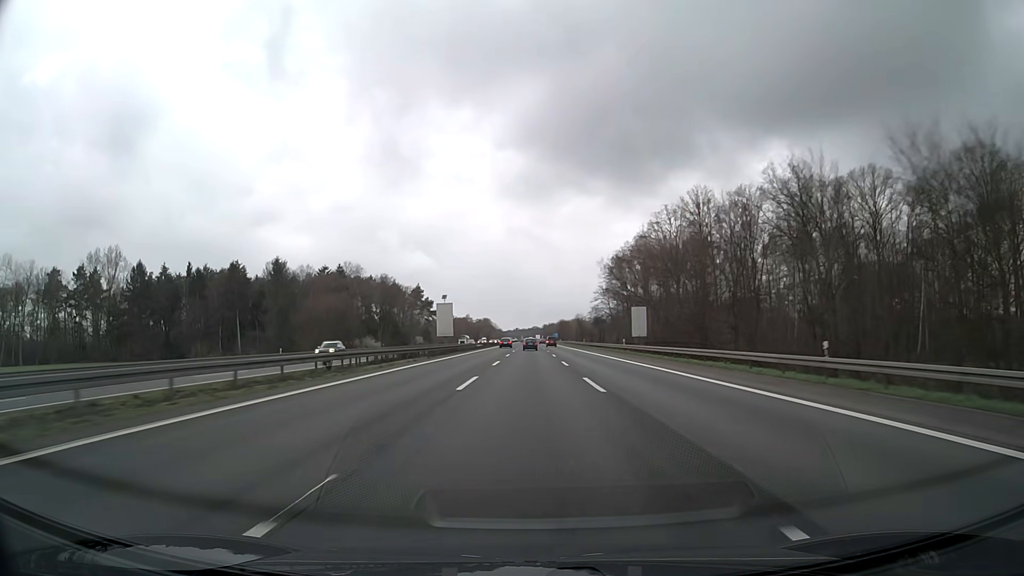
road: motorway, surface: asphalt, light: Day
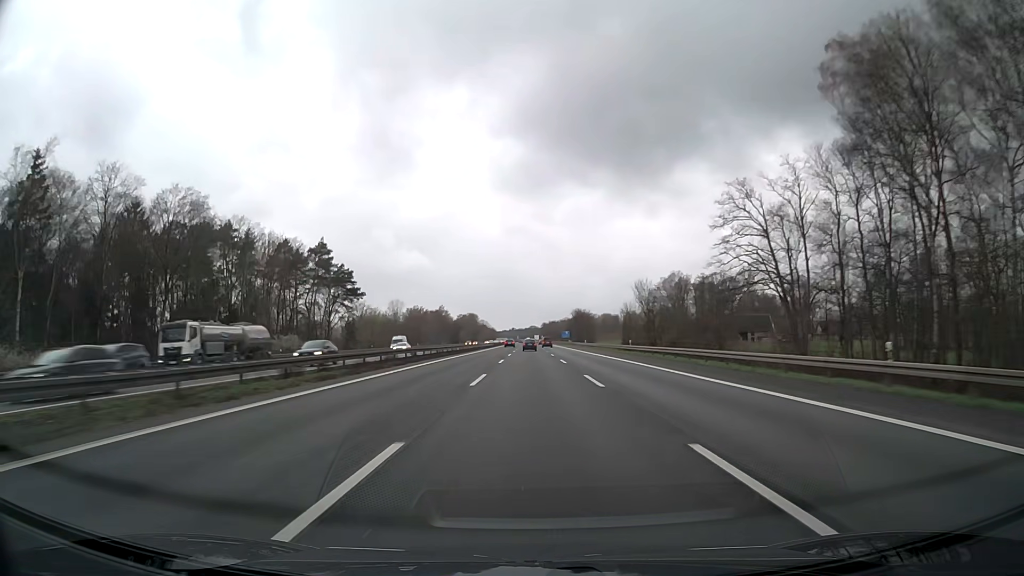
(0.0, +104.4) m; 0°
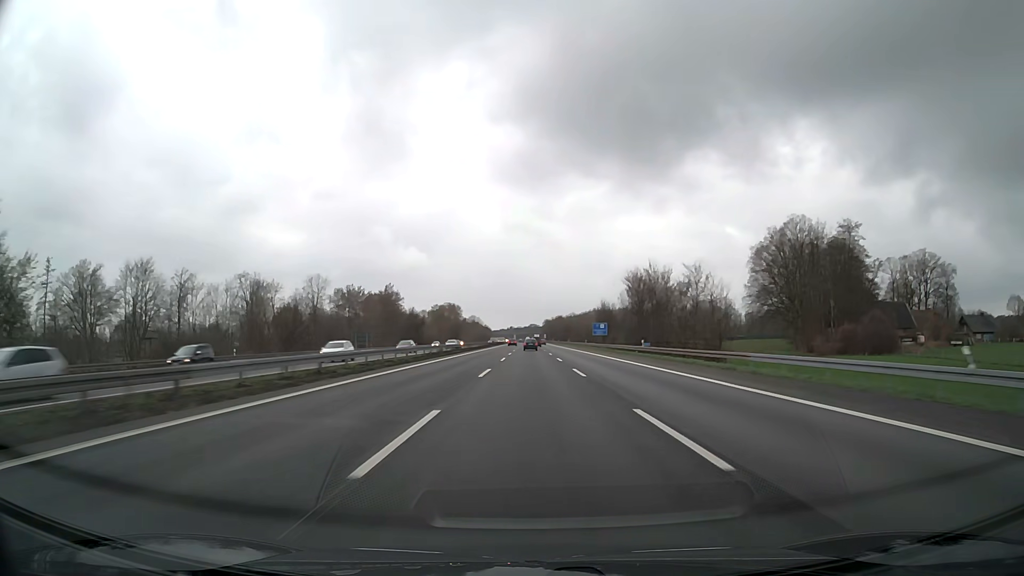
(-0.1, +104.2) m; 0°
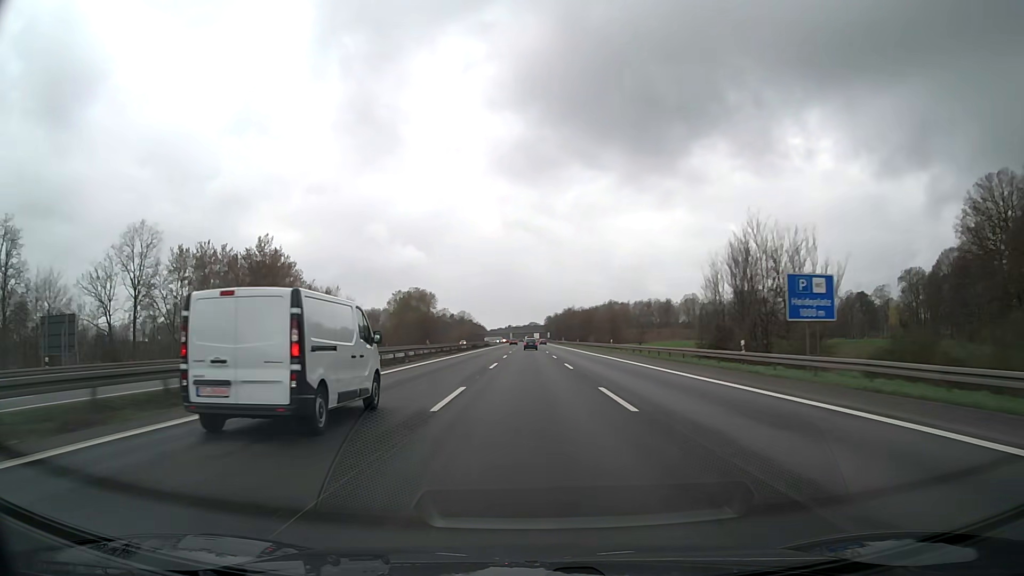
(0.0, +83.7) m; 0°
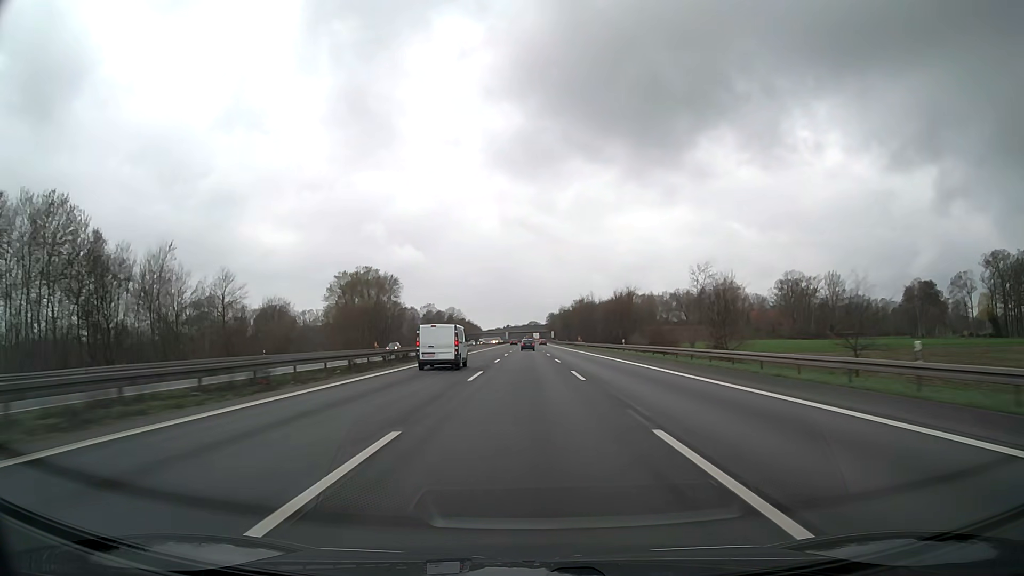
(+0.1, +63.1) m; 0°
(0, +10) (0, +20) (0, +30) (0, +40) (0, +50) (0, +60) (0, +70) (0, +80) (0, +90) (0, +100) m
